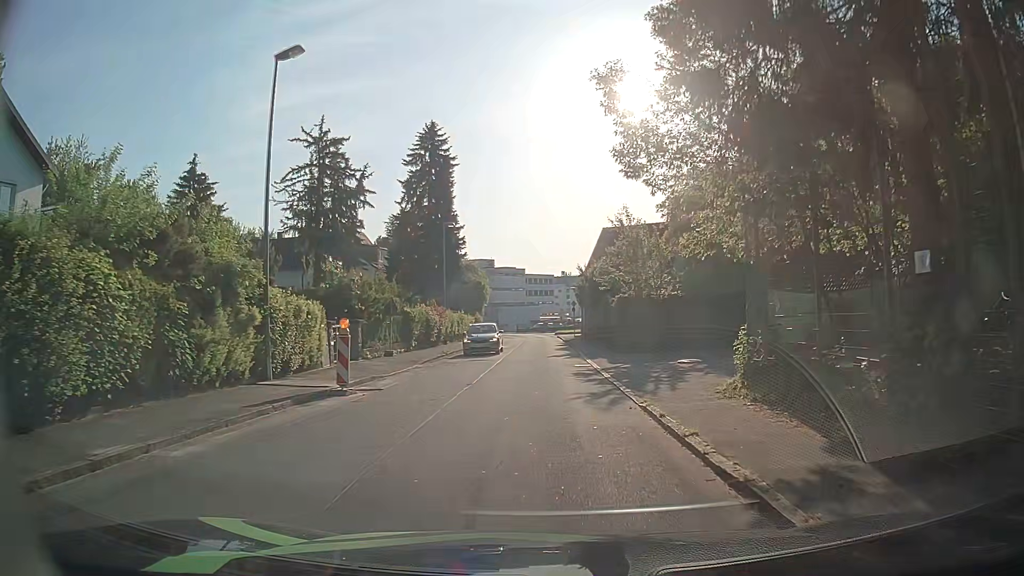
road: tertiary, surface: asphalt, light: Day
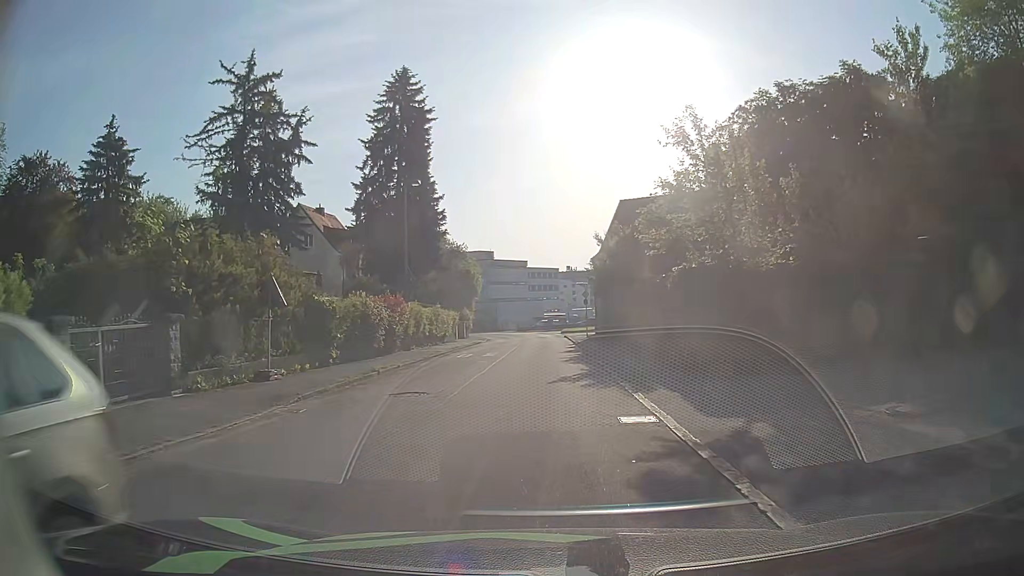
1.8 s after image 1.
(+0.1, +13.3) m; +1°
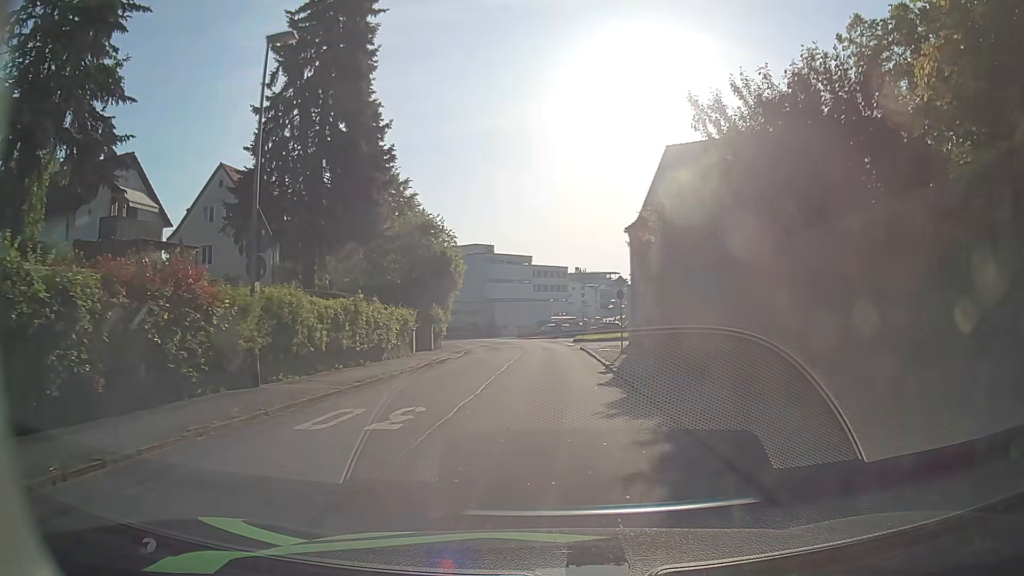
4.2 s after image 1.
(-0.4, +18.1) m; -2°
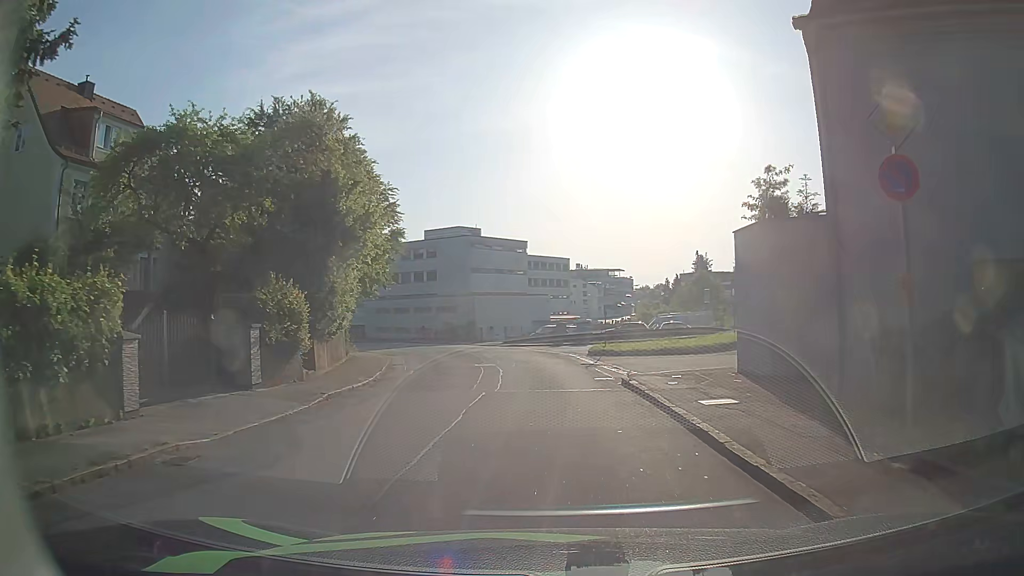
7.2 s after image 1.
(+0.1, +22.5) m; 0°
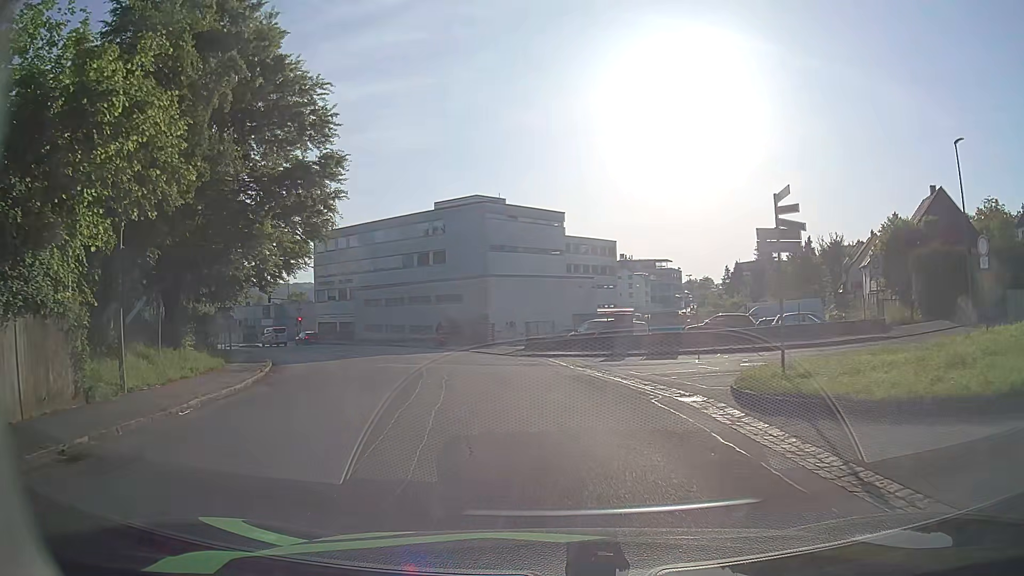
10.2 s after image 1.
(-0.3, +22.0) m; -3°
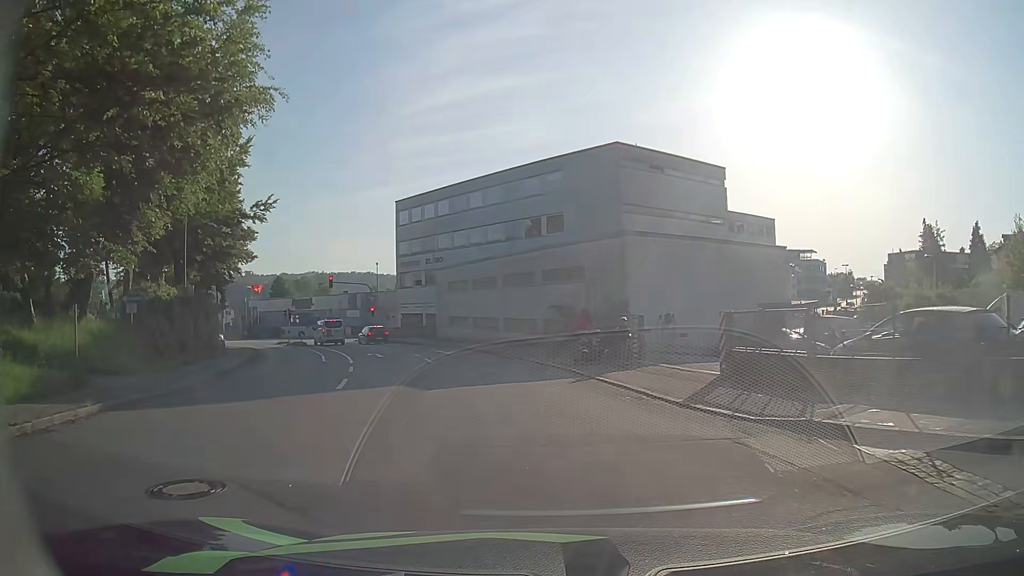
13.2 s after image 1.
(-2.0, +20.0) m; -11°
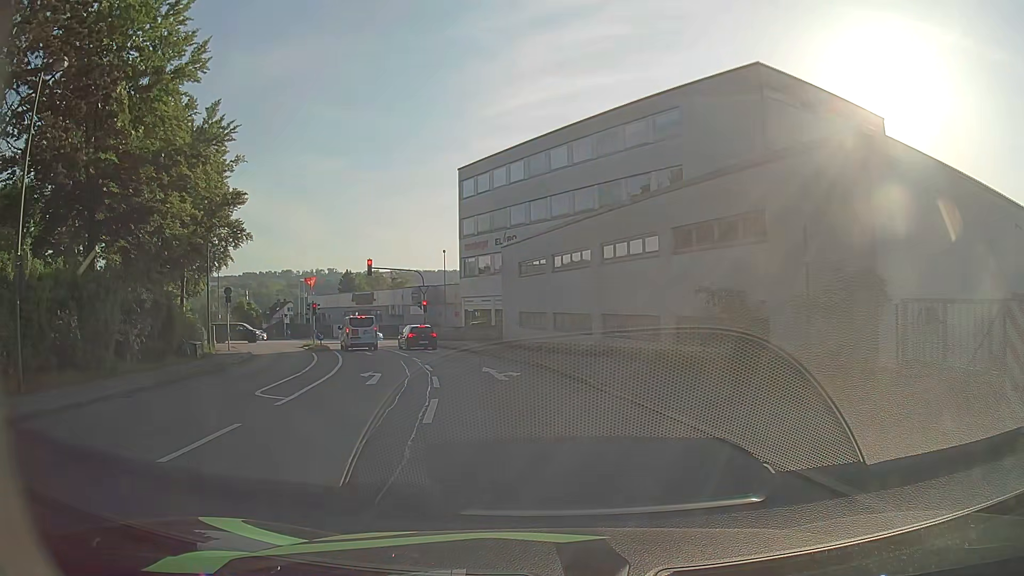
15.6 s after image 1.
(-1.0, +14.8) m; -7°
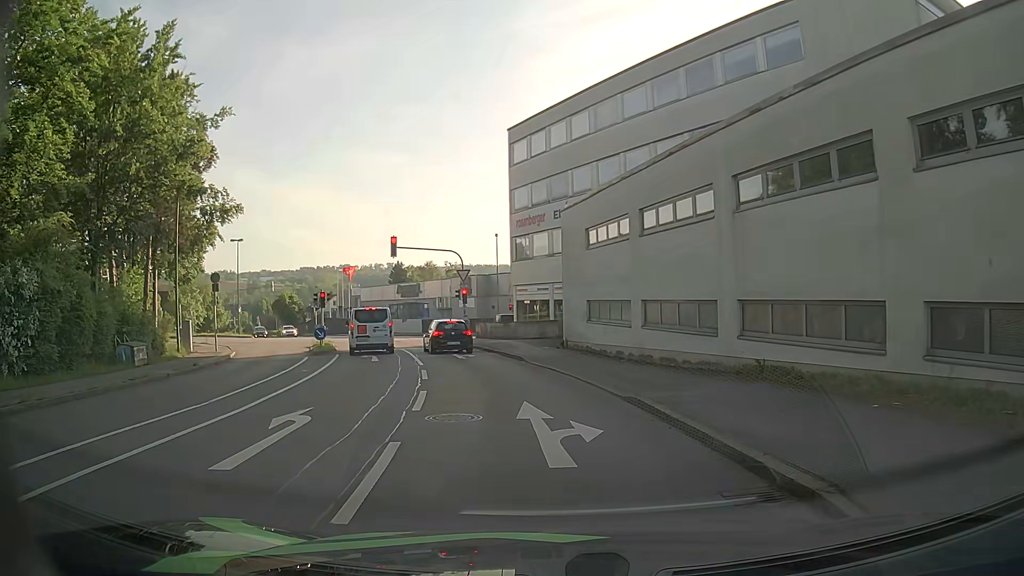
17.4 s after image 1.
(-0.6, +10.3) m; -6°
